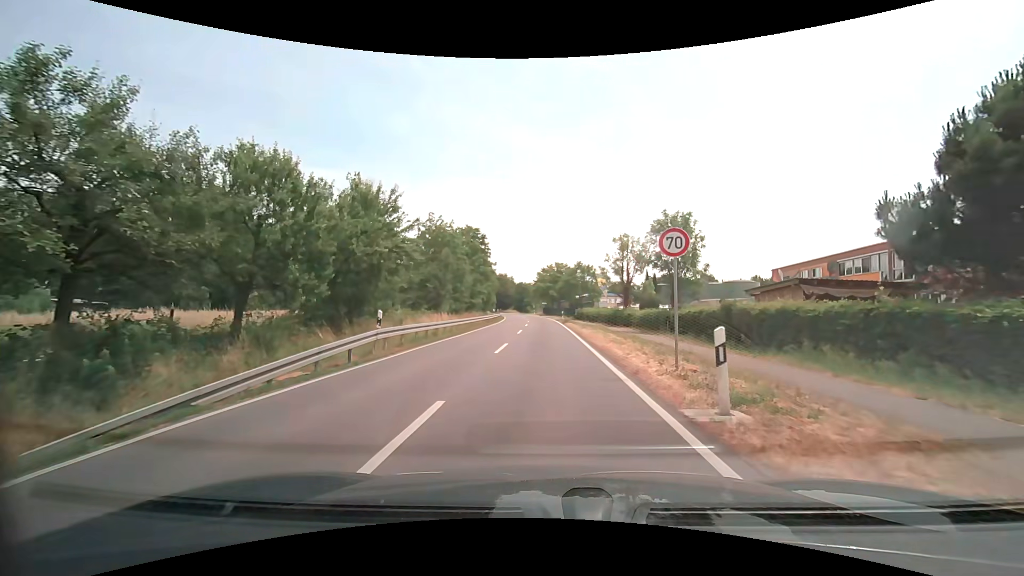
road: secondary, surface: asphalt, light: Day
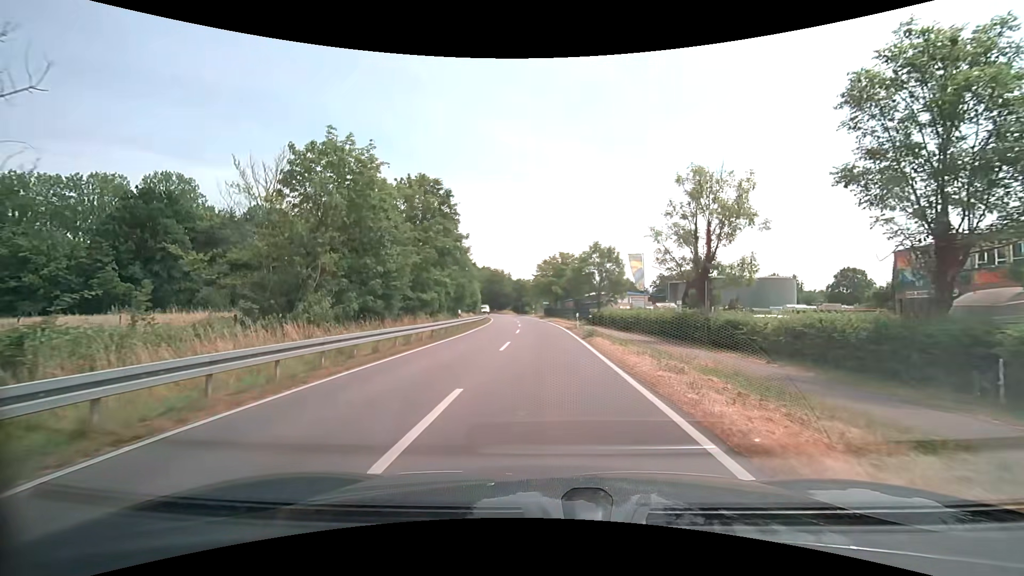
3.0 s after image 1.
(+0.1, +23.1) m; 0°
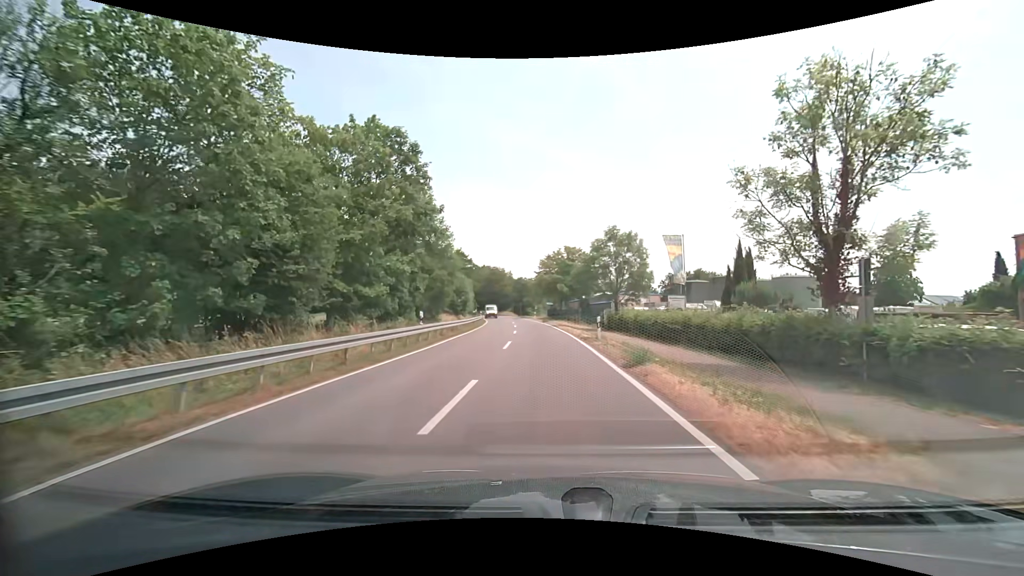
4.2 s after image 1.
(0.0, +11.0) m; 0°
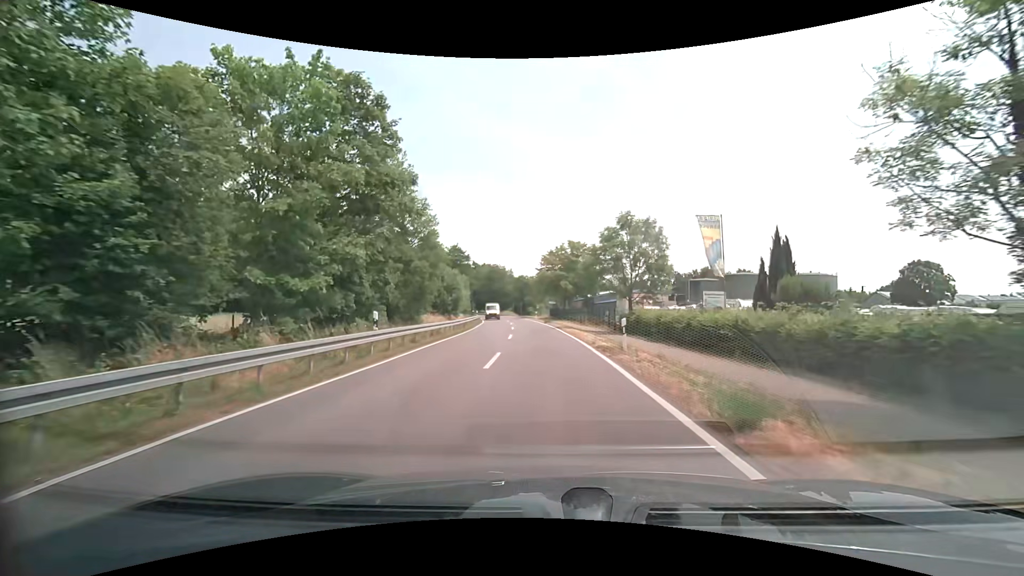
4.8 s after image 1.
(0.0, +6.2) m; 0°
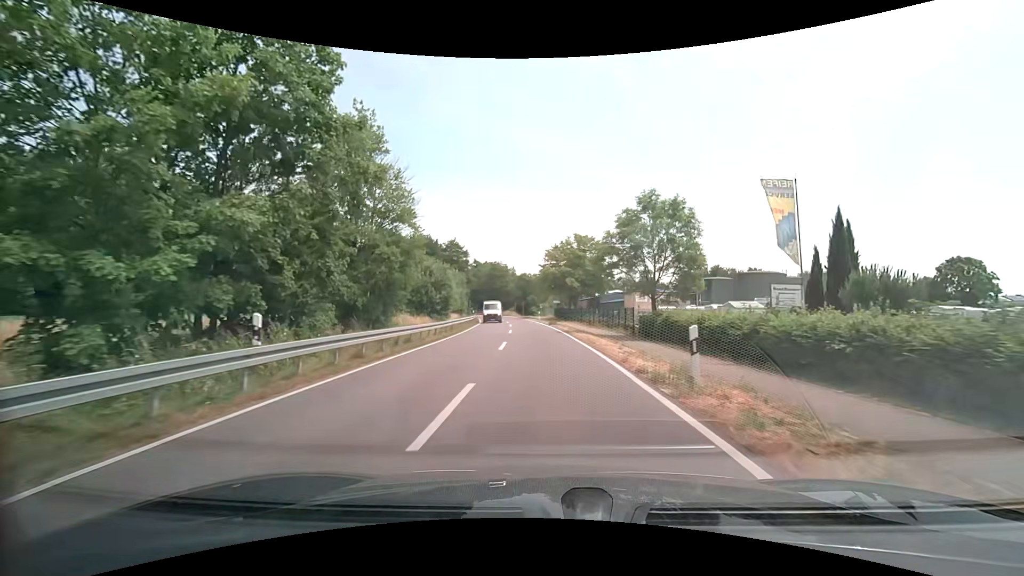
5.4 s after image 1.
(0.0, +6.7) m; 0°
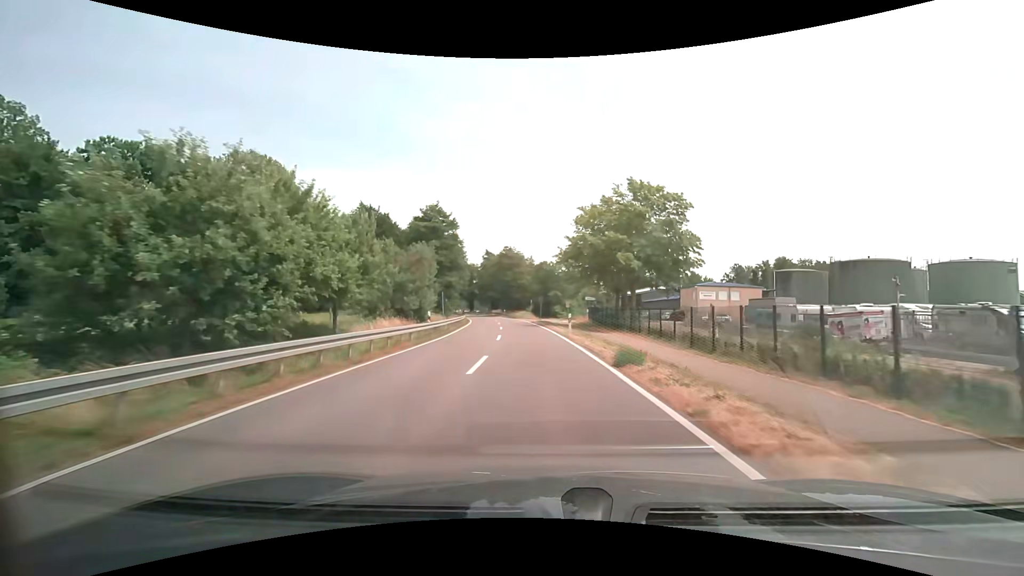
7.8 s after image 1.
(-0.8, +31.0) m; -3°
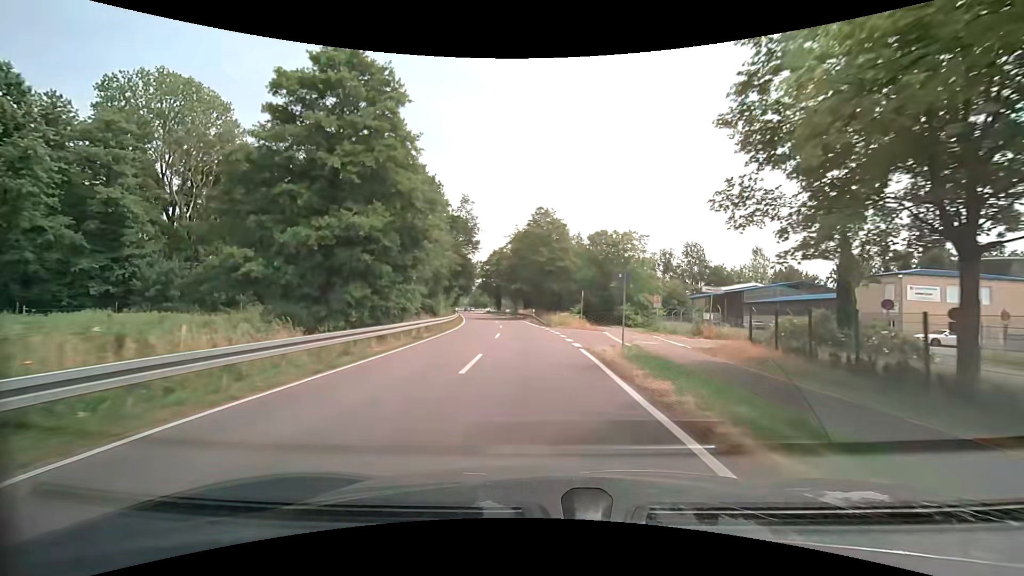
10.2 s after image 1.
(-1.2, +36.5) m; -4°
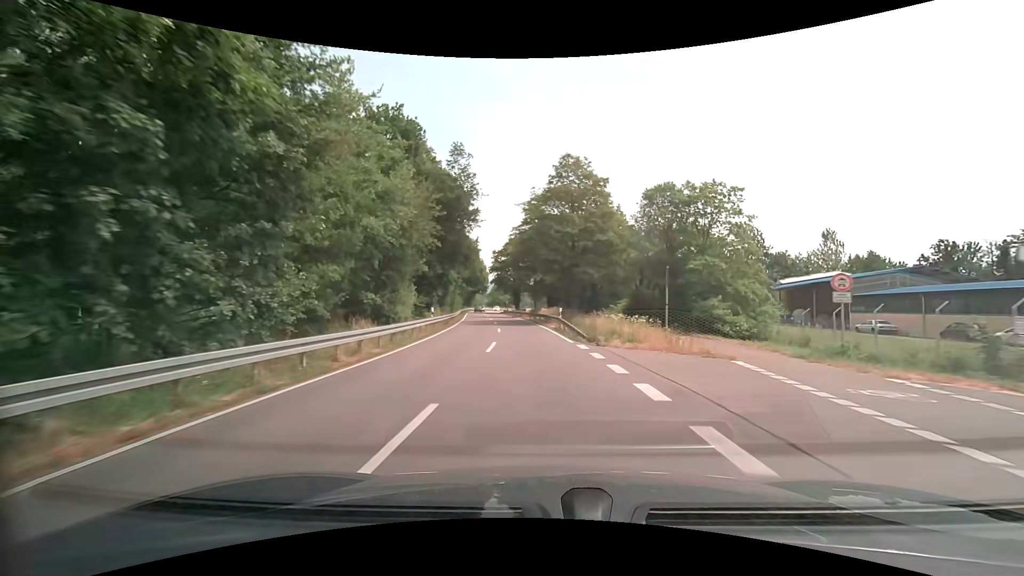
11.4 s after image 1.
(-0.5, +19.7) m; -3°
(0, +10) (0, +20) (-1, +30) (-2, +40) (-3, +50) (-5, +60) (-6, +70) (-8, +80) (-9, +89) (-10, +99) m
